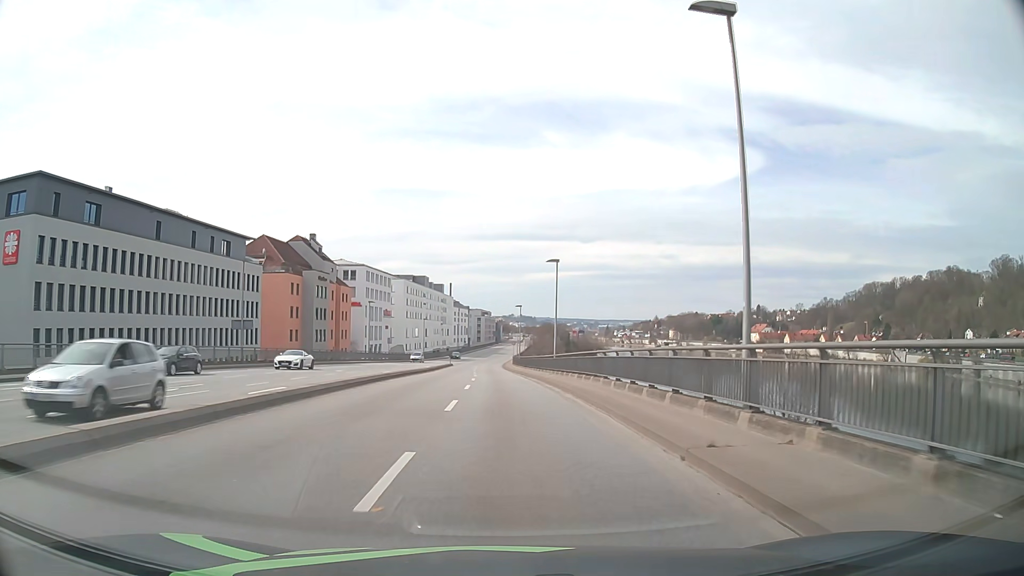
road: primary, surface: asphalt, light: Day
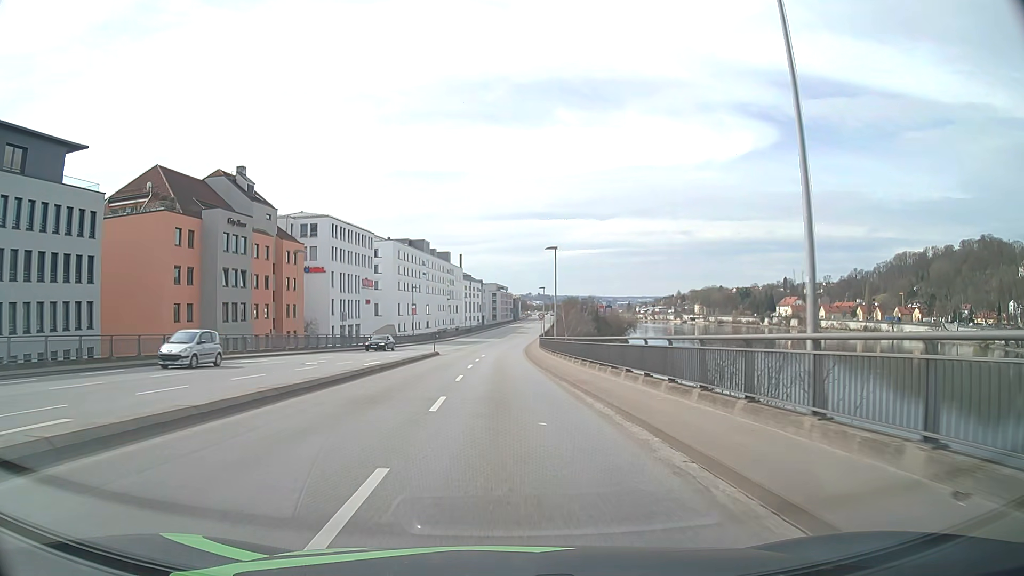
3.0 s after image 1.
(-0.4, +37.8) m; -1°
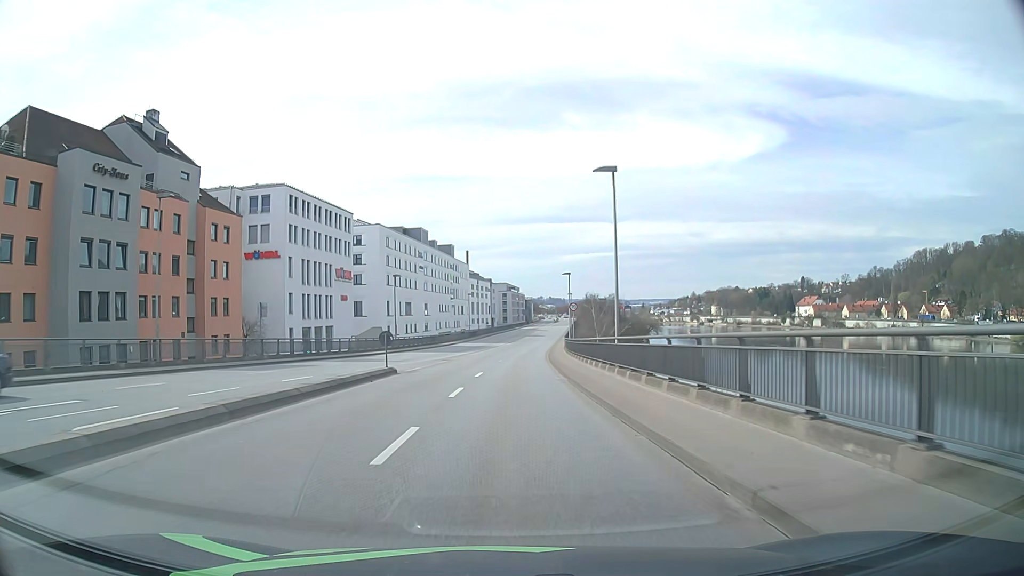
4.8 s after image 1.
(-0.3, +23.9) m; -1°
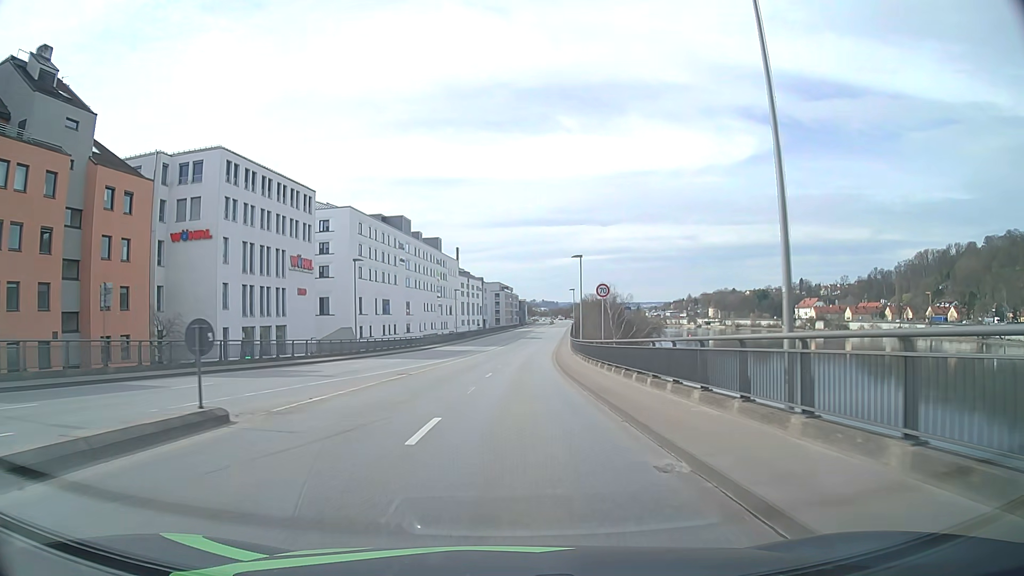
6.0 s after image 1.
(0.0, +16.4) m; +1°
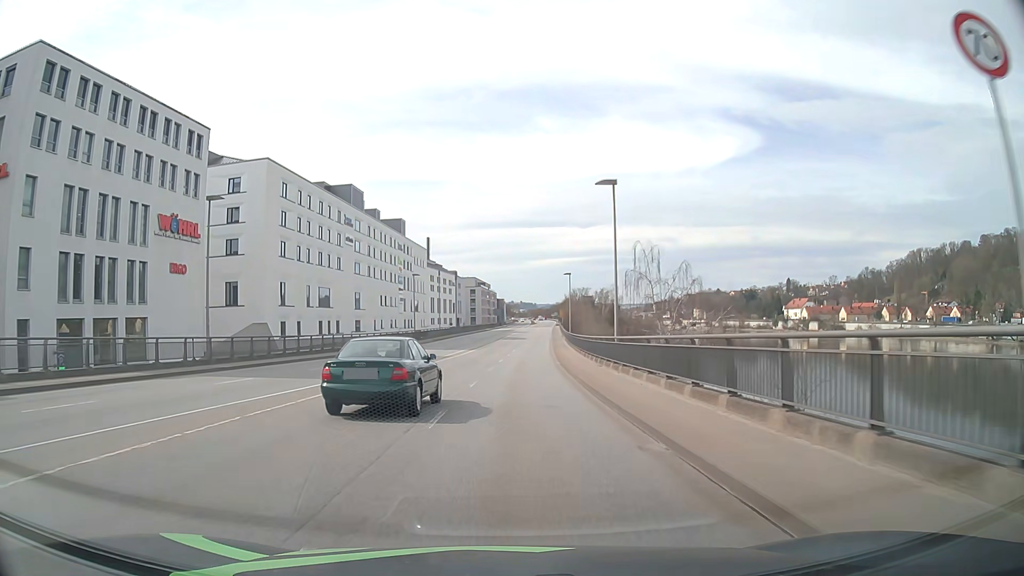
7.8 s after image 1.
(+0.3, +25.6) m; +2°
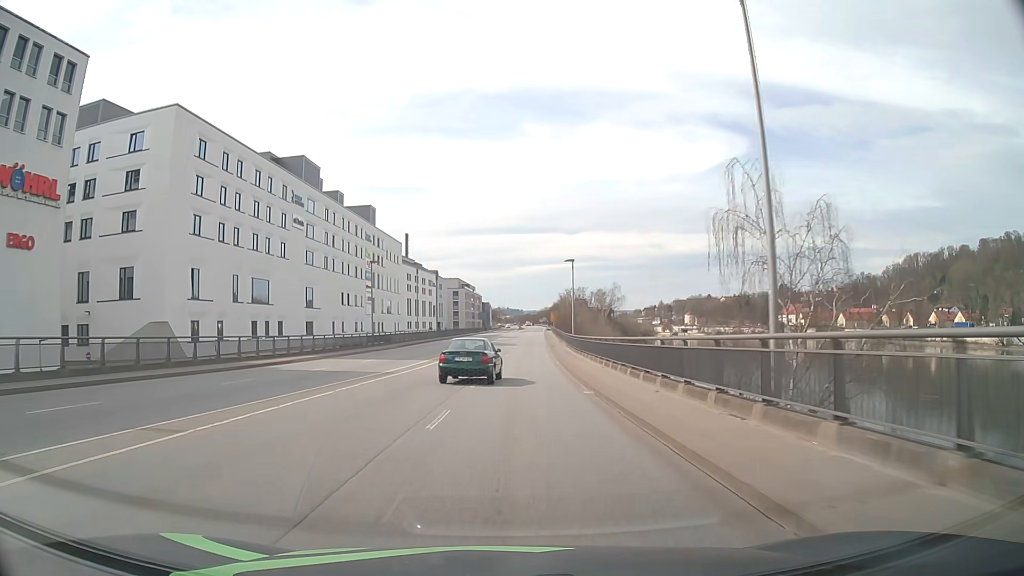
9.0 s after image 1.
(+0.1, +18.2) m; +1°
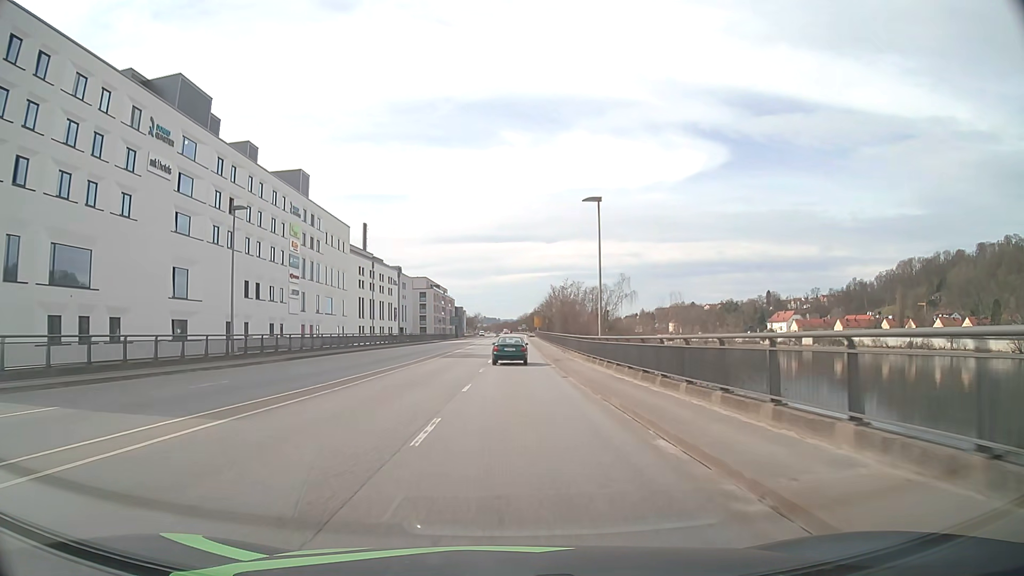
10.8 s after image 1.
(+0.5, +28.9) m; +2°
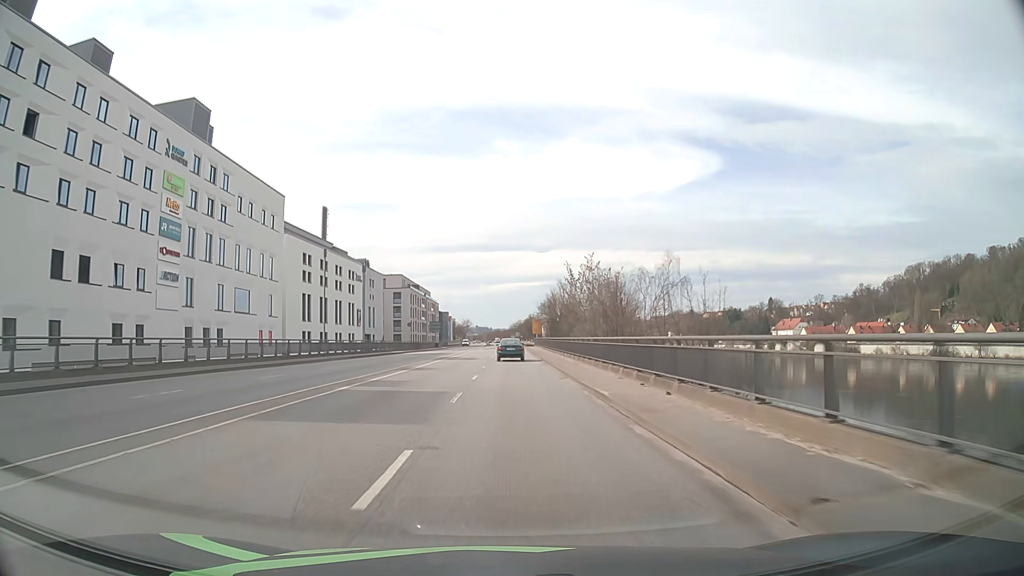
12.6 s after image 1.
(+0.2, +30.3) m; +1°
(0, +10) (0, +20) (0, +30) (0, +40) (0, +50) (+1, +60) (+1, +70) (+1, +80) (+1, +90) (+1, +100) m
